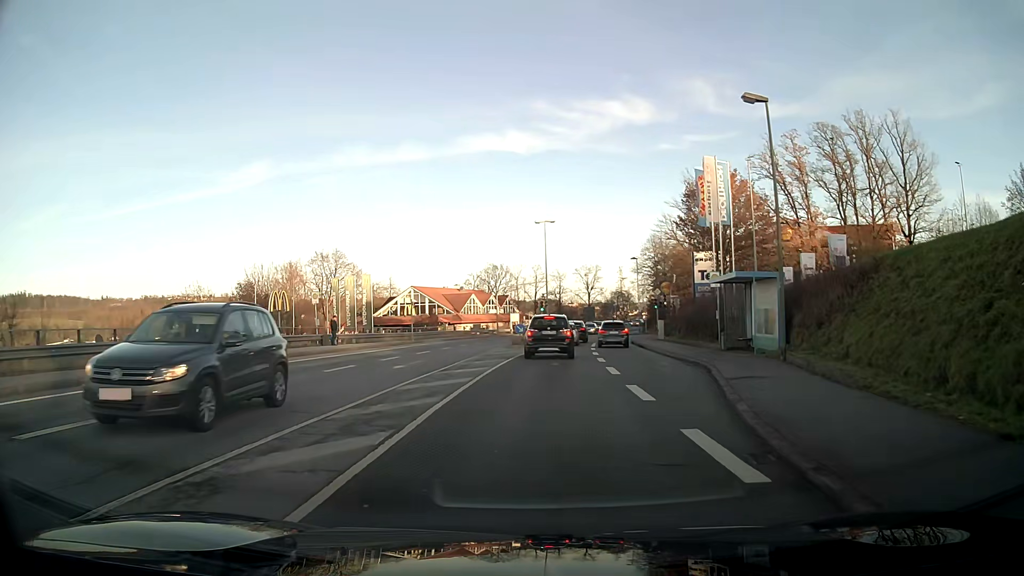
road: tertiary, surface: asphalt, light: Day
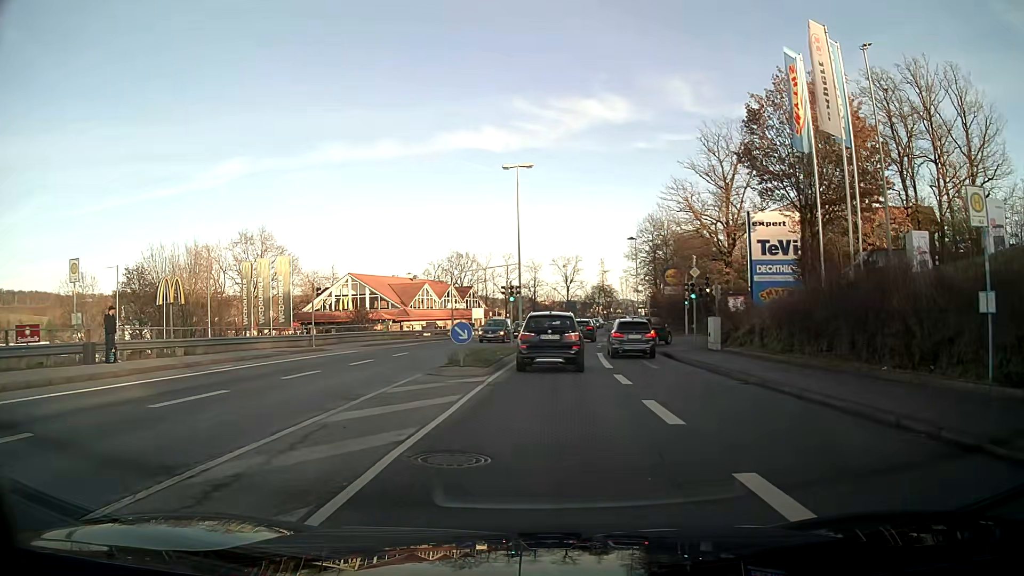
(+0.4, +20.3) m; +3°
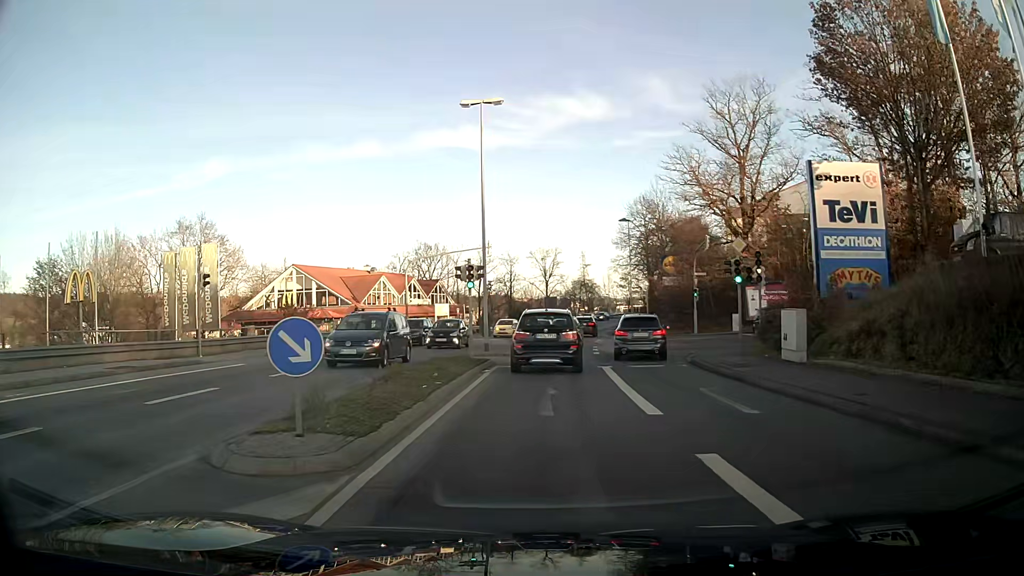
(+0.2, +11.3) m; +2°
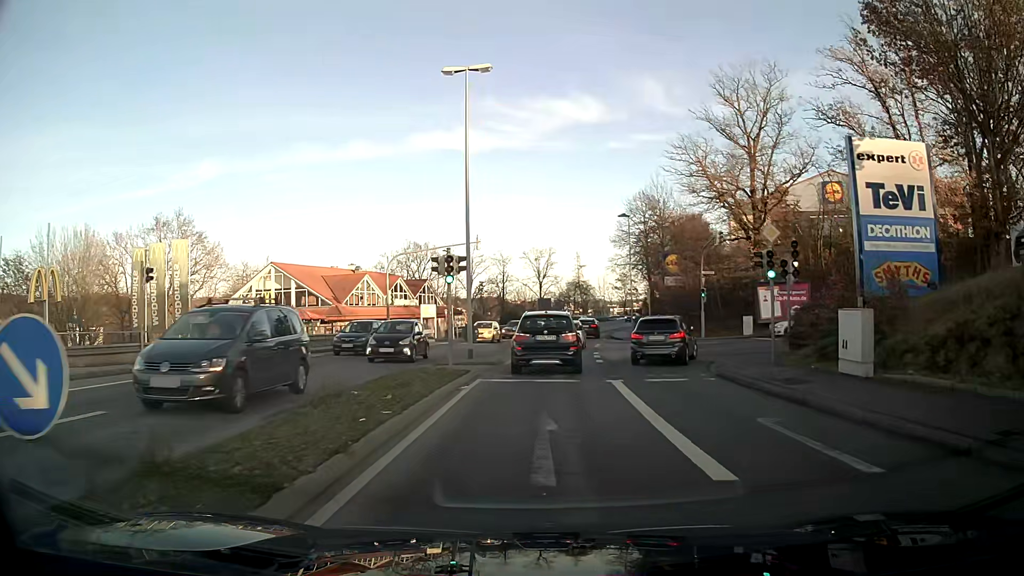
(0.0, +4.1) m; +1°
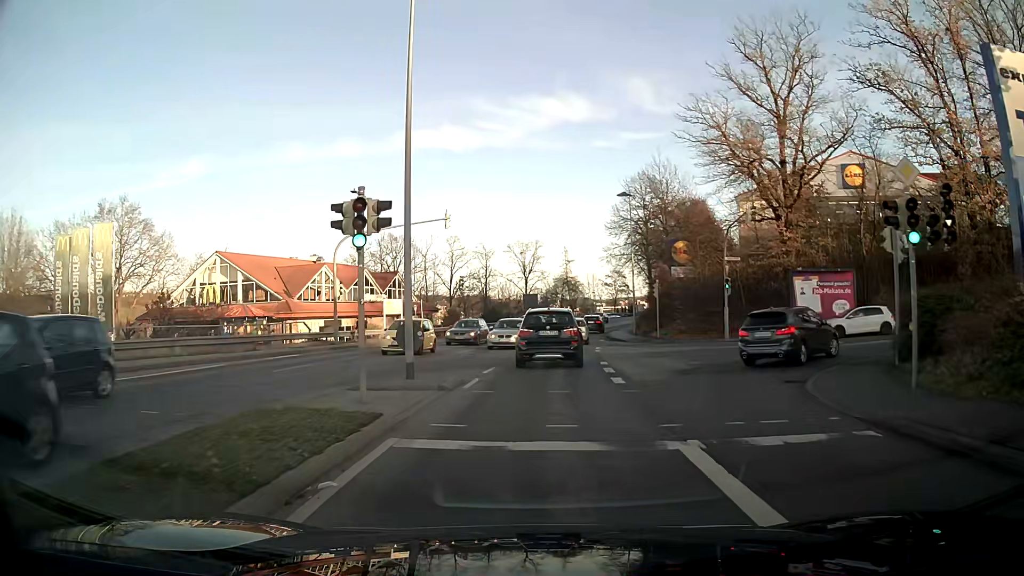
(+0.1, +8.8) m; +1°
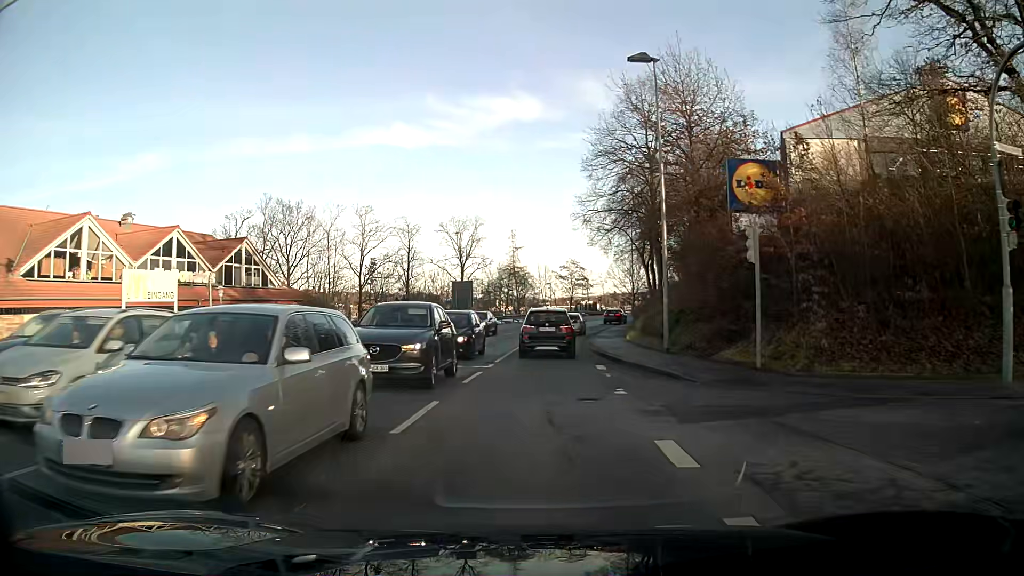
(+1.1, +26.4) m; +5°
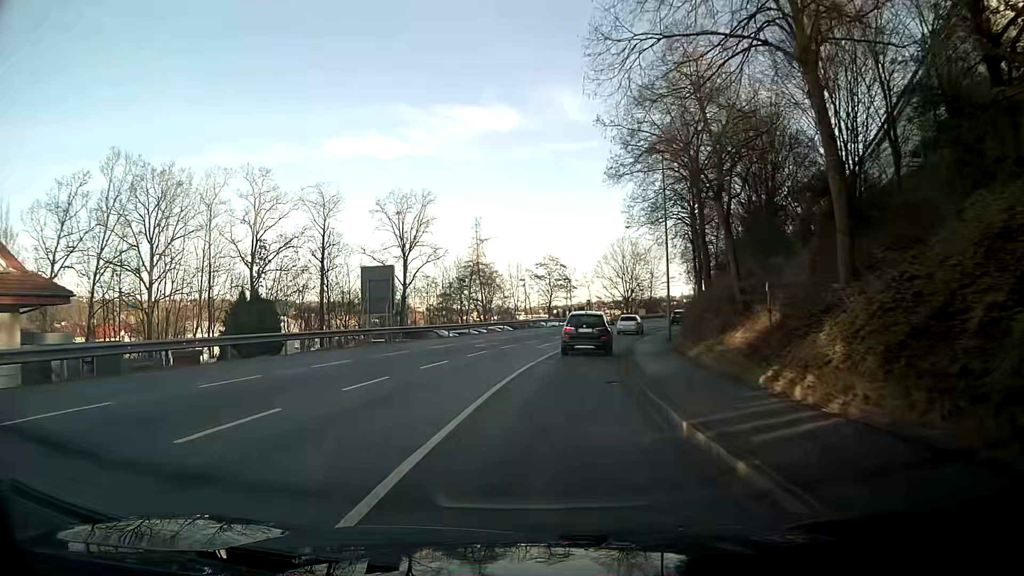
(+0.5, +25.5) m; +3°
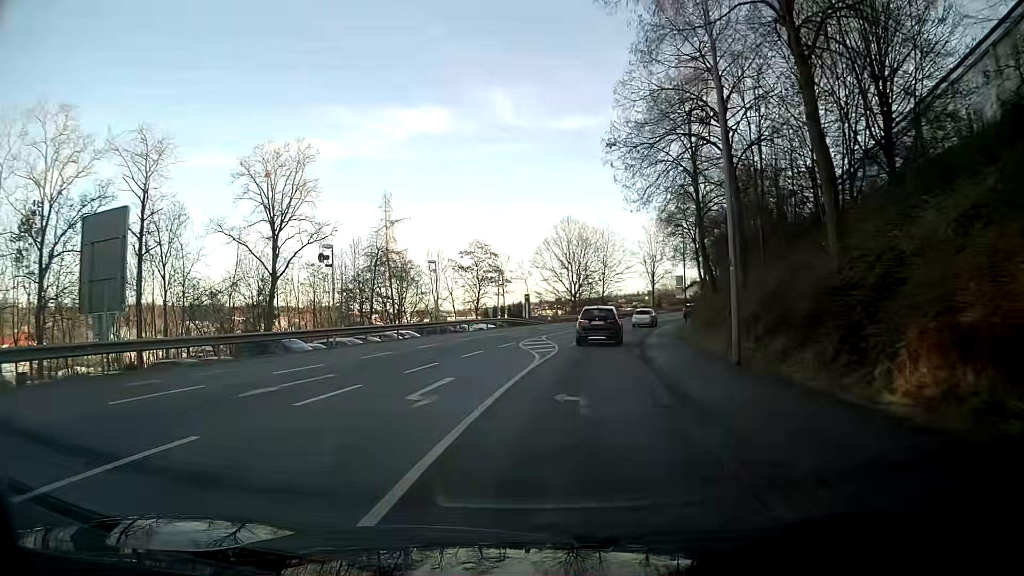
(+1.0, +20.5) m; +6°
(0, +10) (+1, +20) (+2, +30) (+4, +40) (+7, +49) (+9, +59) (+13, +68) (+16, +78) (+20, +87) (+25, +96) m
